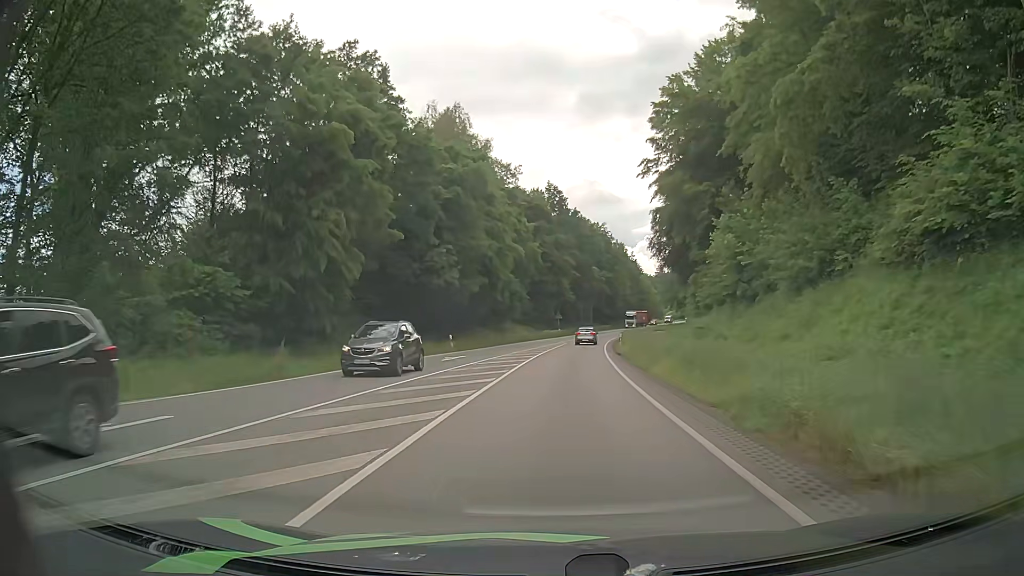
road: primary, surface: asphalt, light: Day
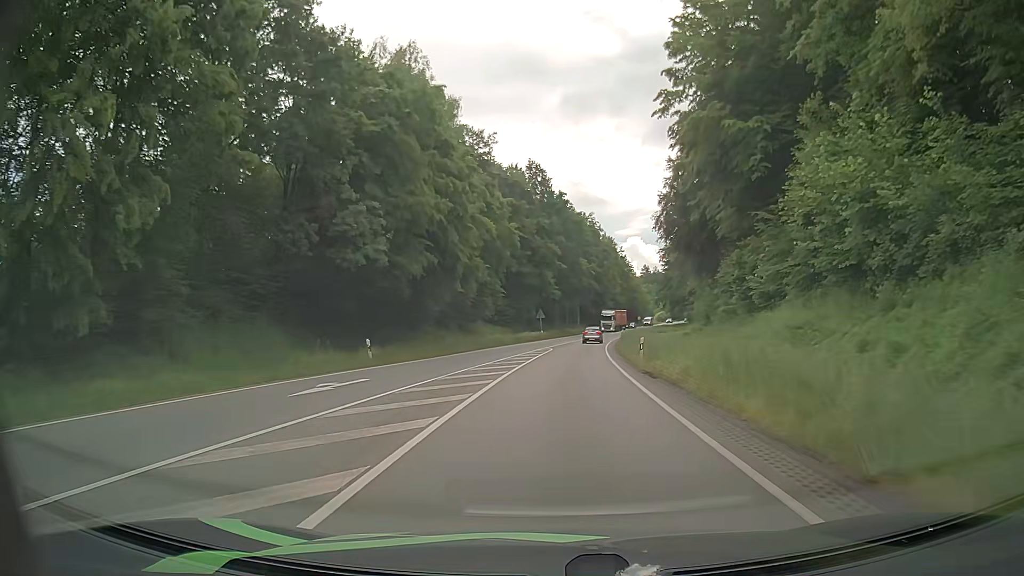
(+0.2, +16.5) m; +1°
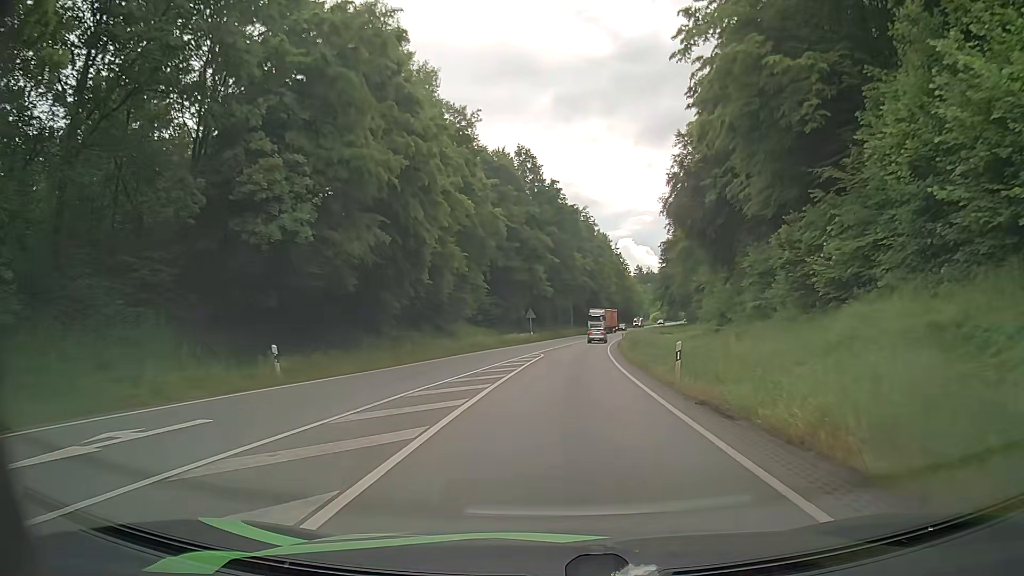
(+0.1, +8.9) m; 0°
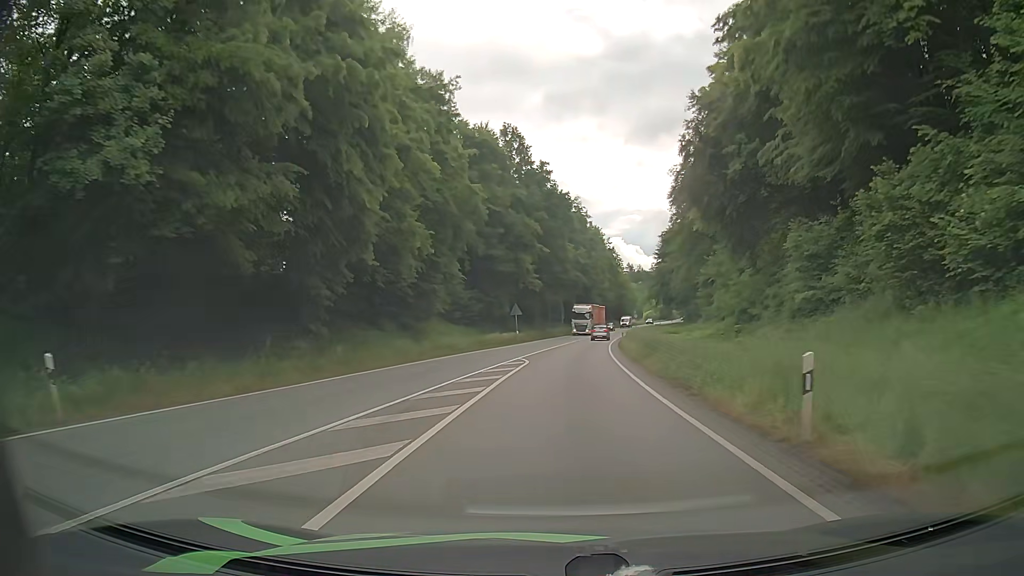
(+0.2, +9.3) m; +2°
